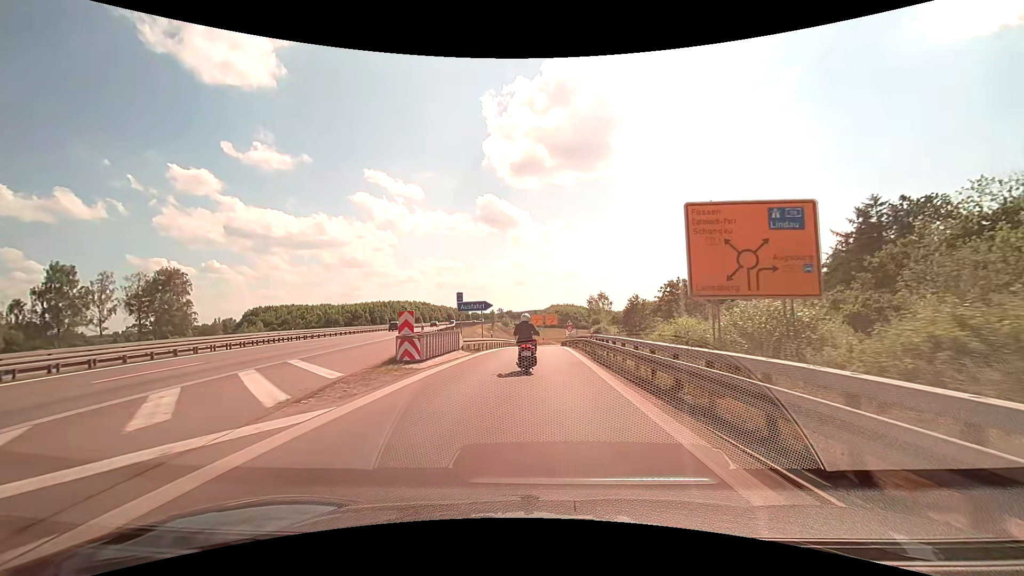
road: motorway_link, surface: asphalt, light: Day
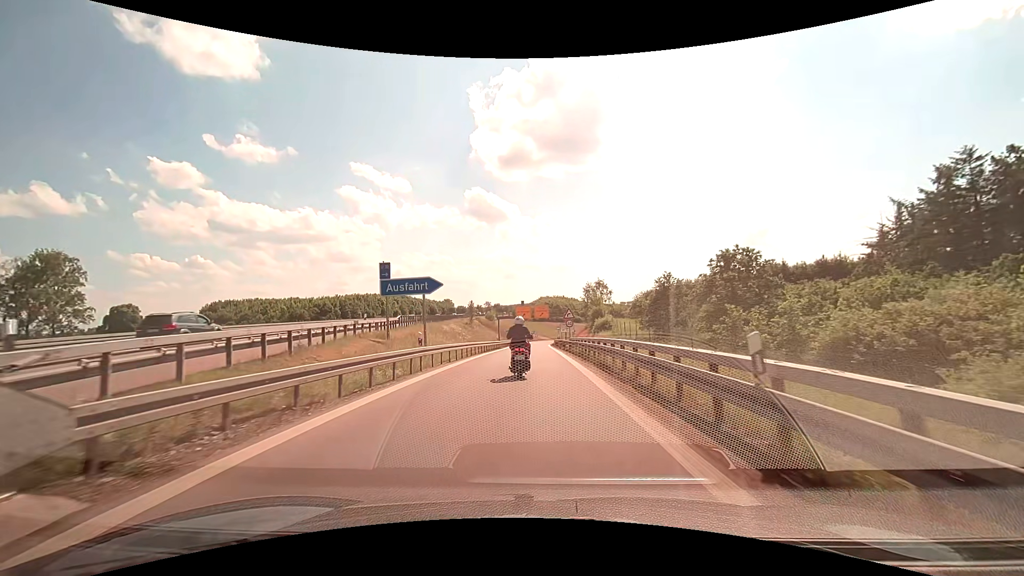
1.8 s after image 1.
(+0.3, +20.5) m; +1°
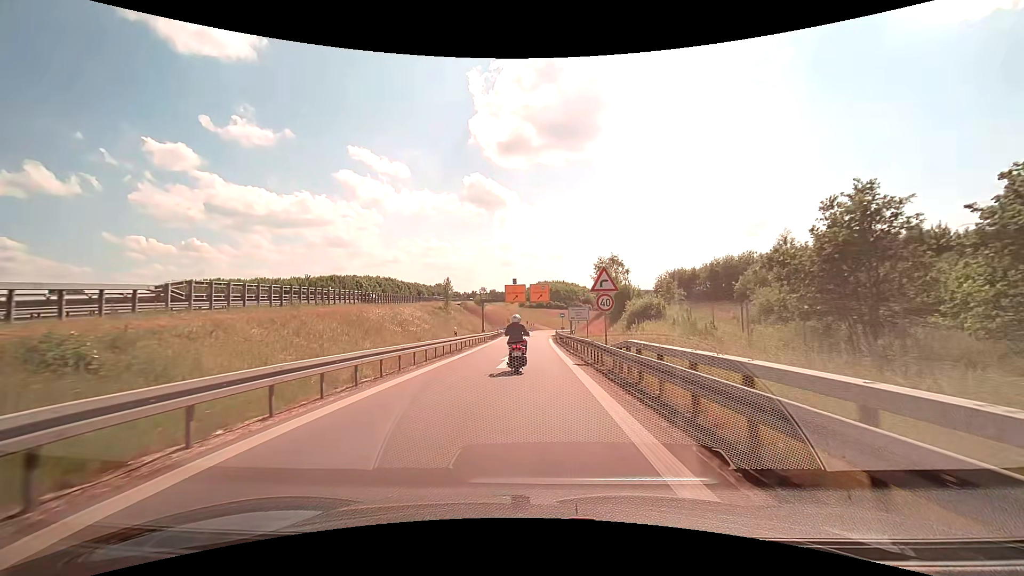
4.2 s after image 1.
(+0.1, +25.8) m; 0°
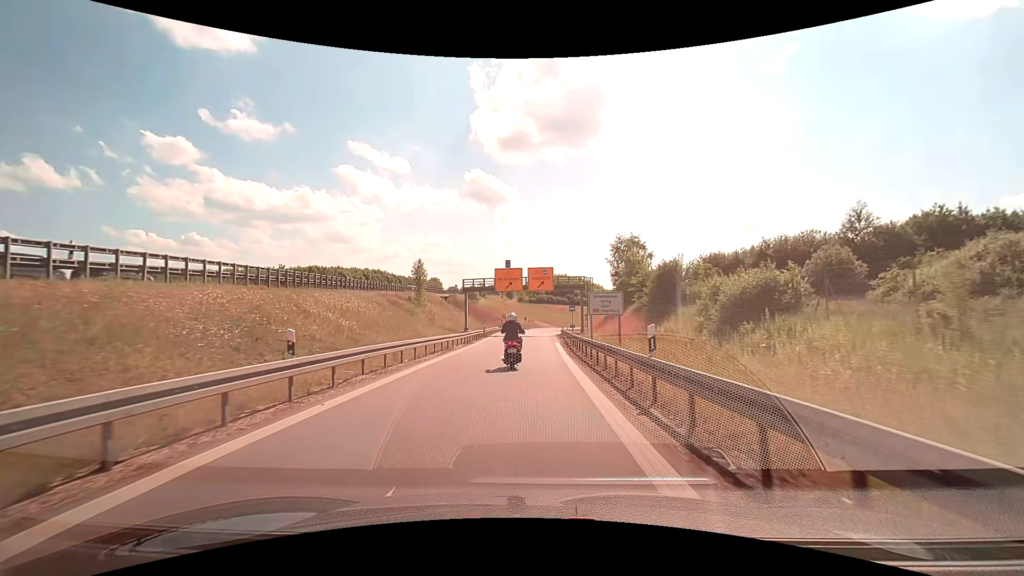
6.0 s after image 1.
(-0.1, +19.1) m; 0°
(0, +10) (0, +20) (0, +30) (0, +40) (0, +50) (0, +60) (0, +70) (+1, +80) (+4, +89) (+10, +98) m
